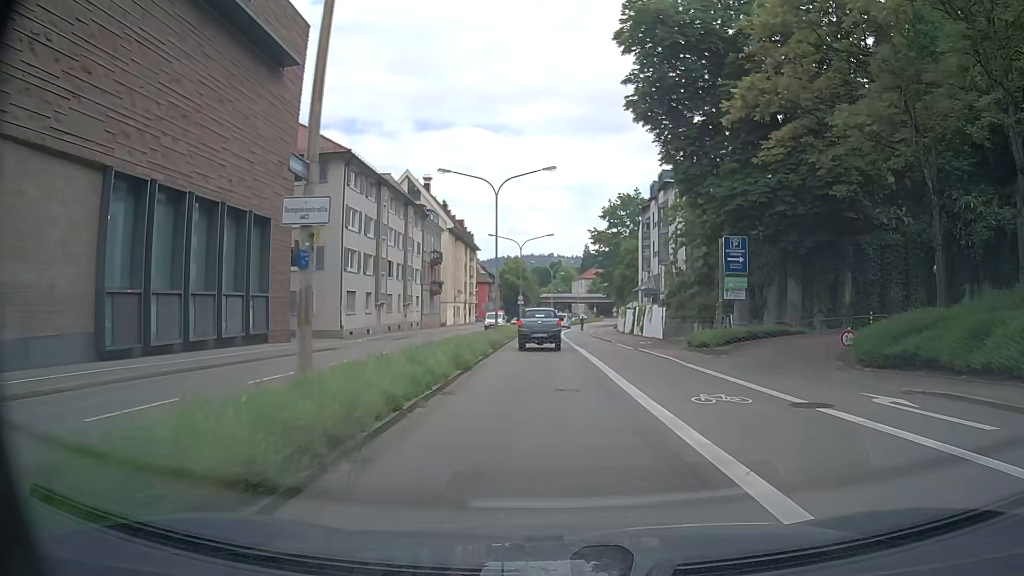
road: primary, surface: asphalt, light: Day
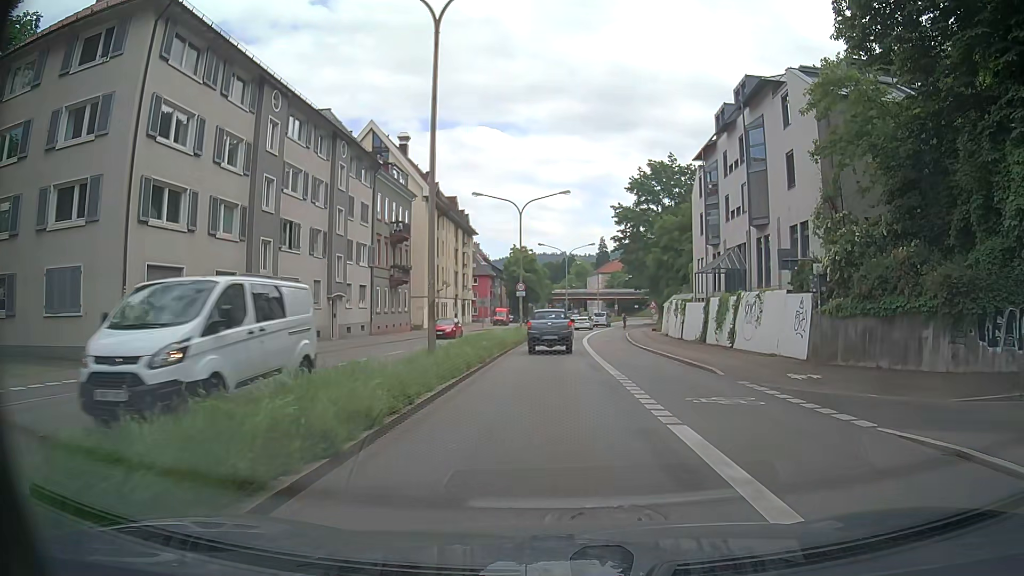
(-0.5, +23.8) m; -2°
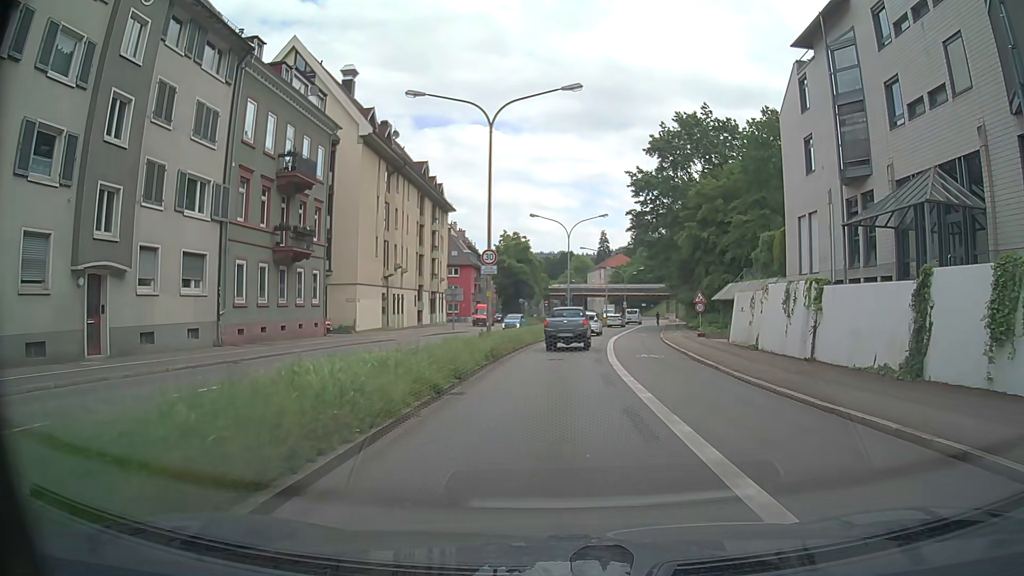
(-0.1, +22.0) m; +1°
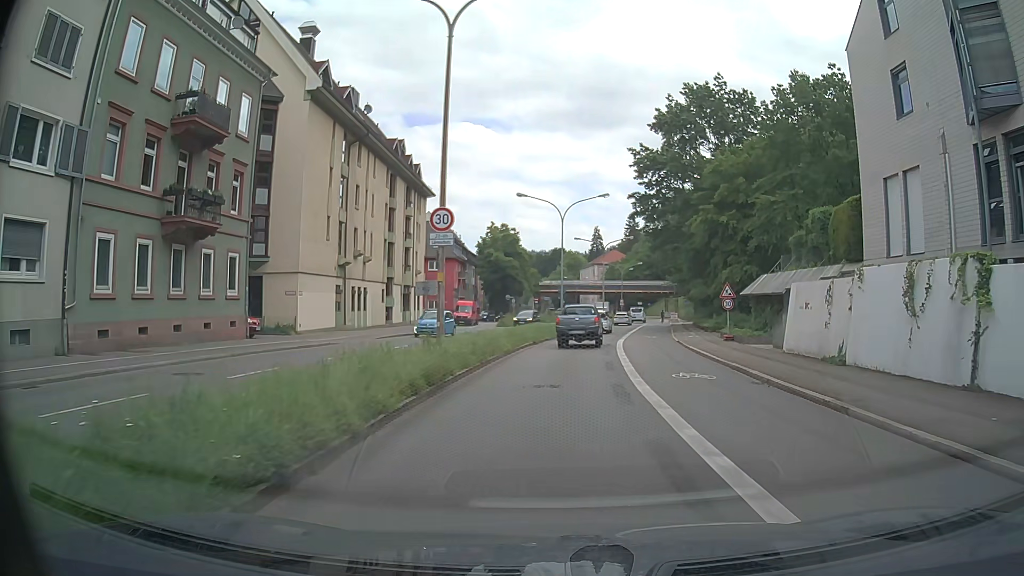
(-0.1, +9.1) m; 0°
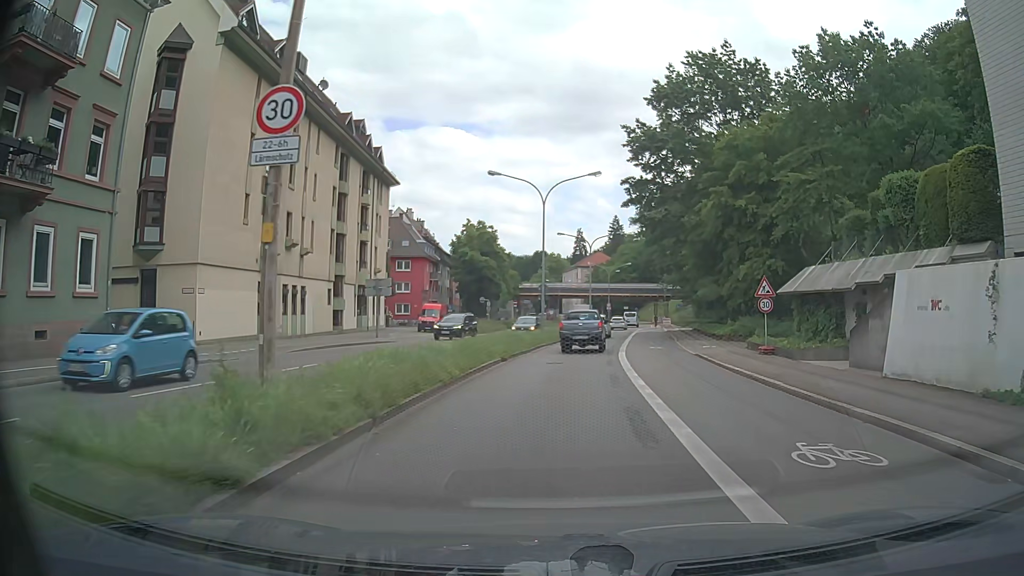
(+0.1, +9.1) m; +2°
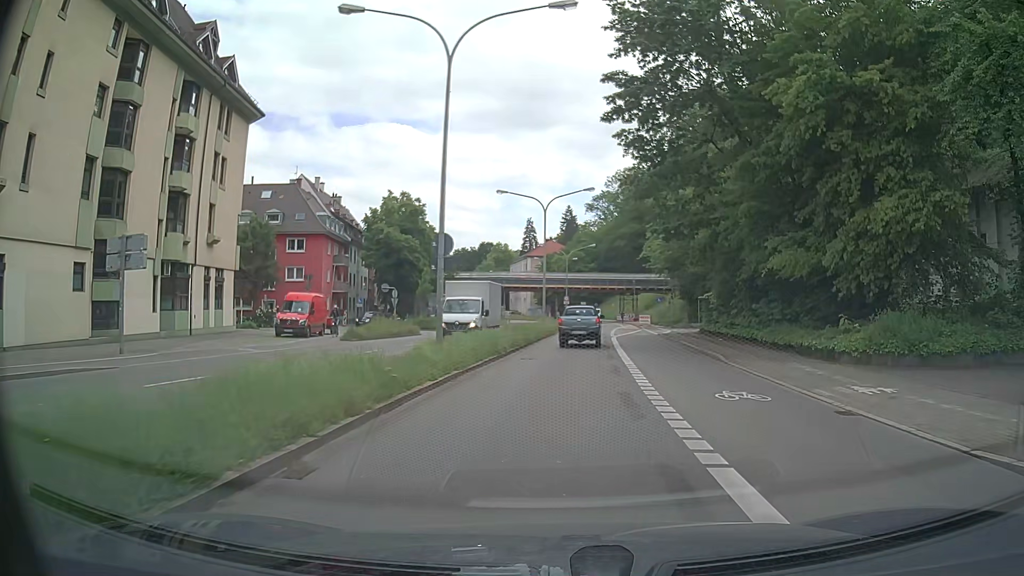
(+0.8, +22.4) m; +4°
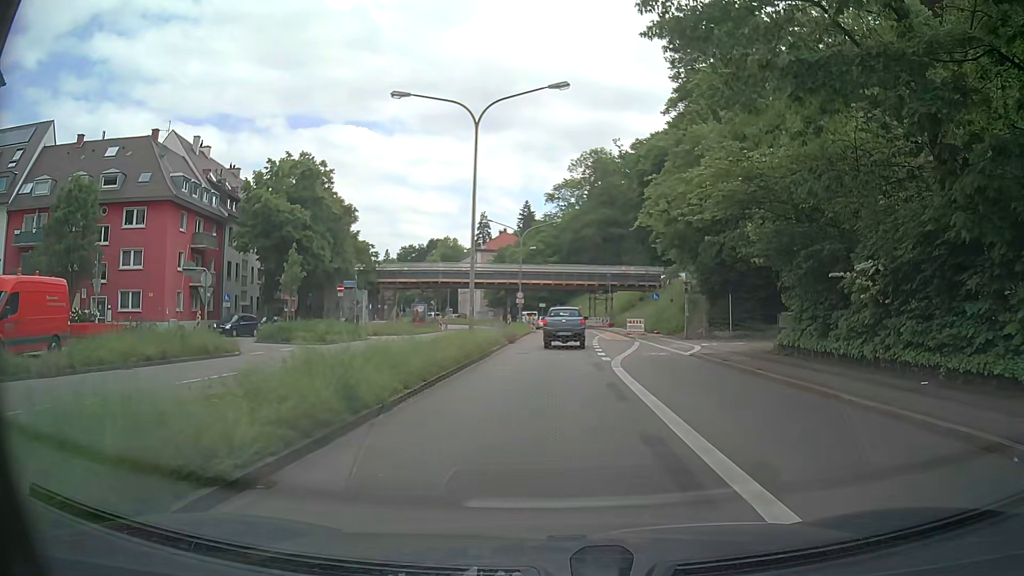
(+0.9, +22.2) m; +4°
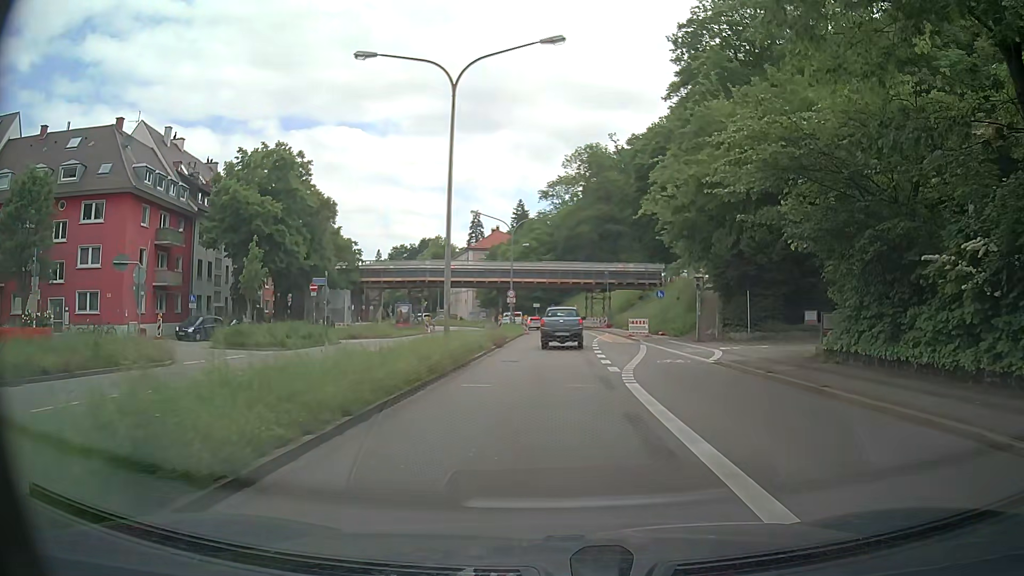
(0.0, +4.5) m; 0°
(0, +10) (0, +20) (+1, +30) (+1, +40) (+1, +50) (+1, +60) (0, +70) (-1, +80) (-3, +90) (-7, +99) m
